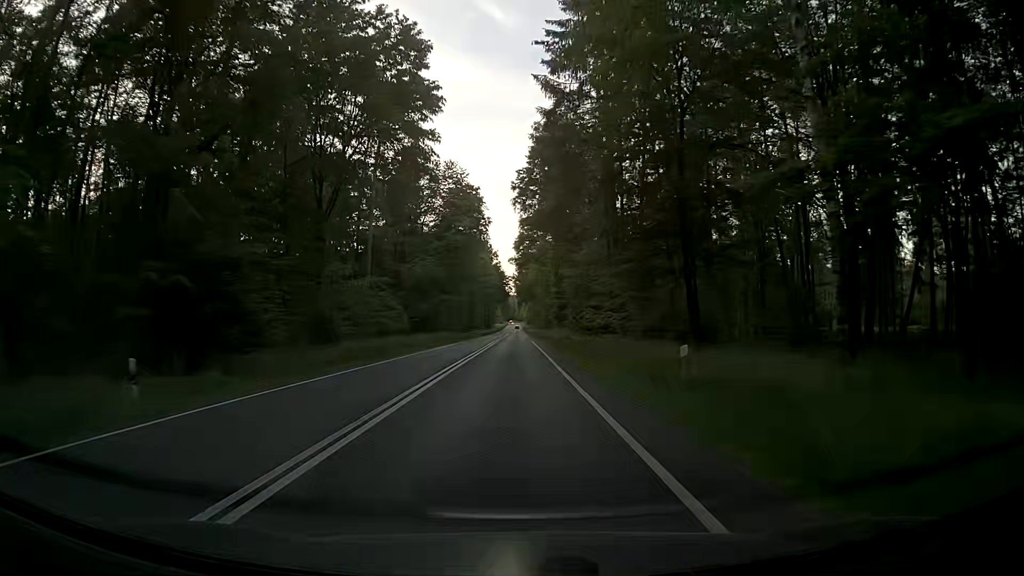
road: primary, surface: asphalt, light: Day
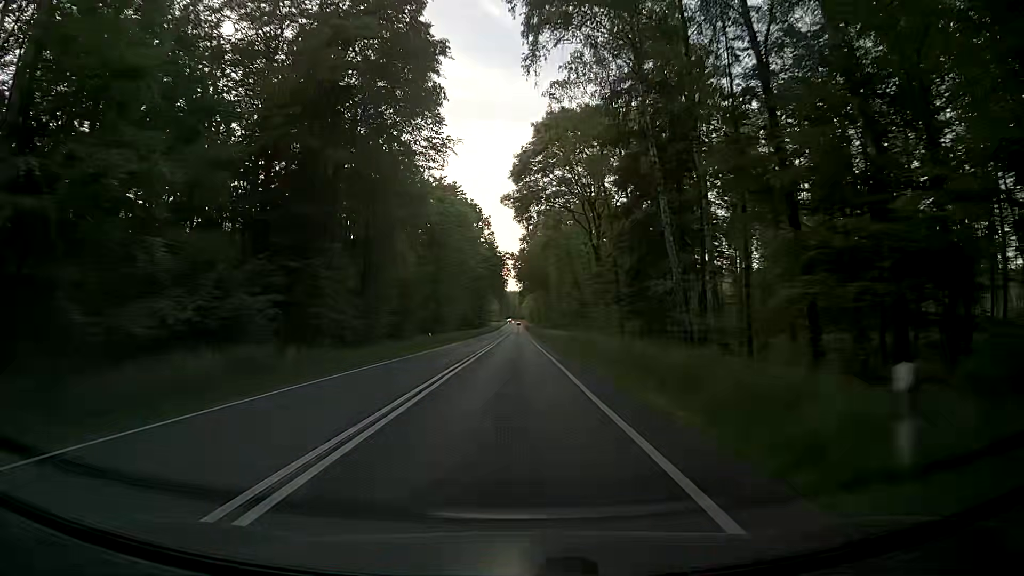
(-0.5, +56.5) m; 0°
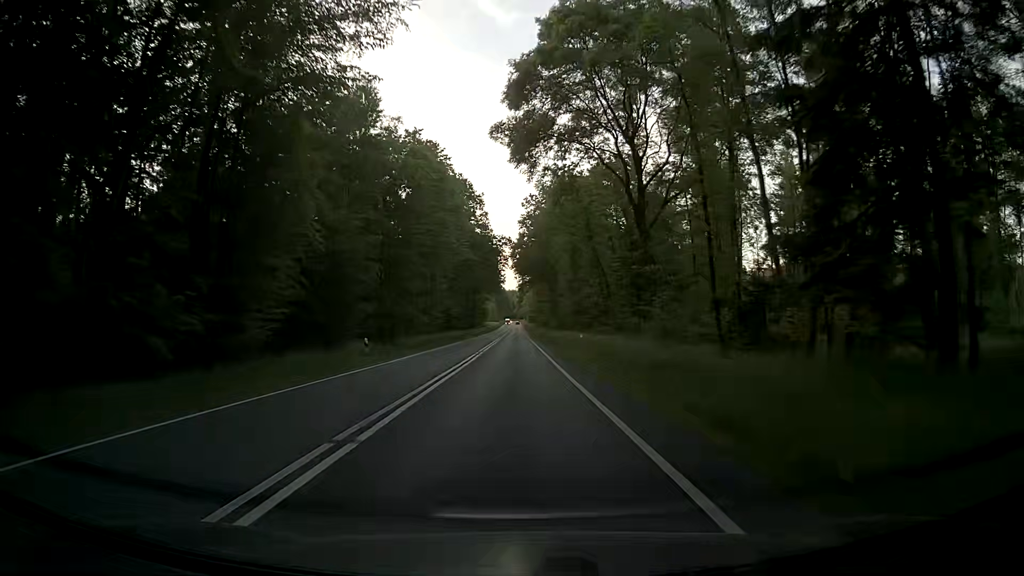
(+0.1, +22.6) m; +1°
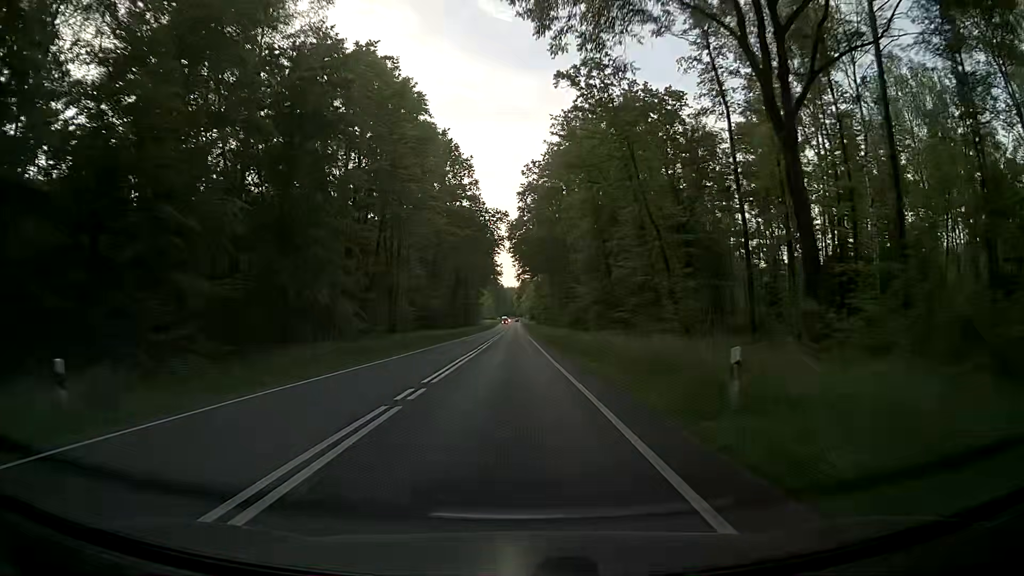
(-0.2, +22.6) m; 0°
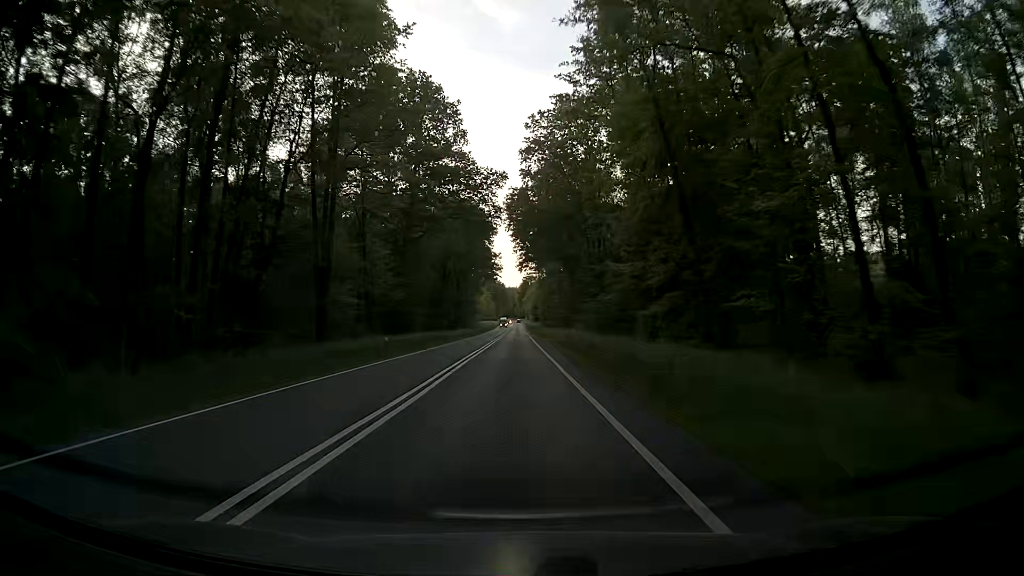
(-0.1, +22.6) m; 0°
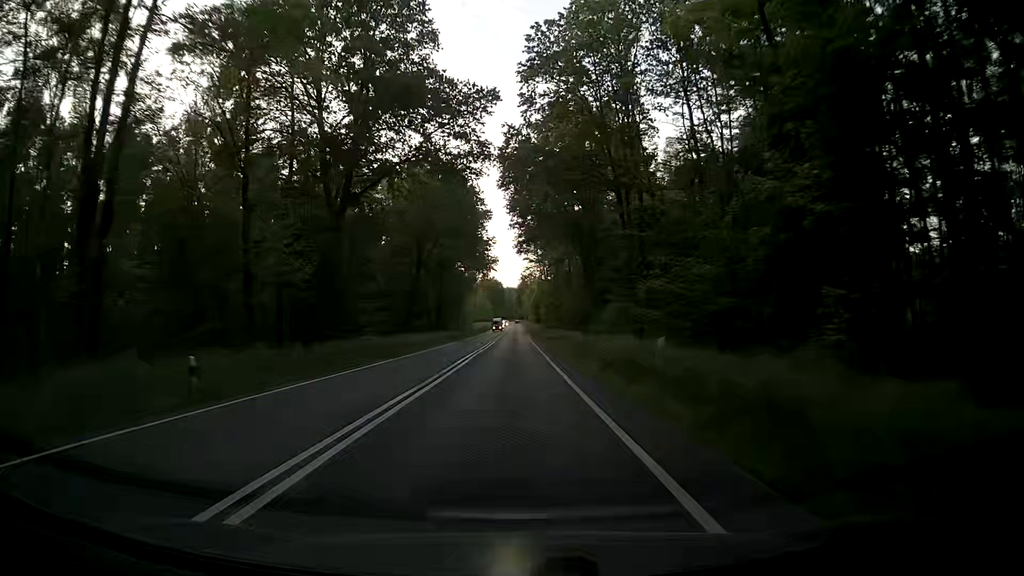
(+0.1, +22.6) m; 0°
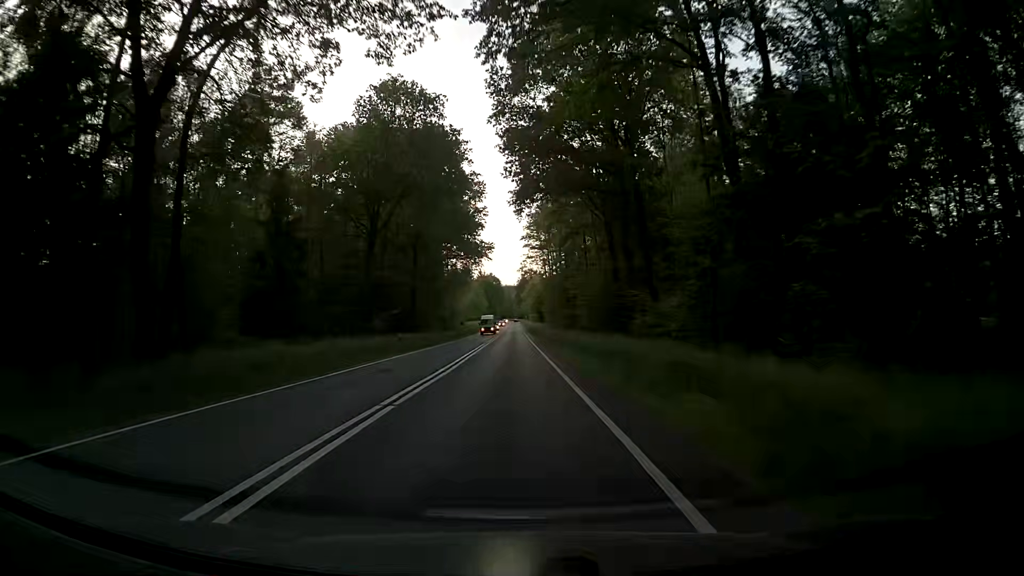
(+0.2, +22.6) m; +1°
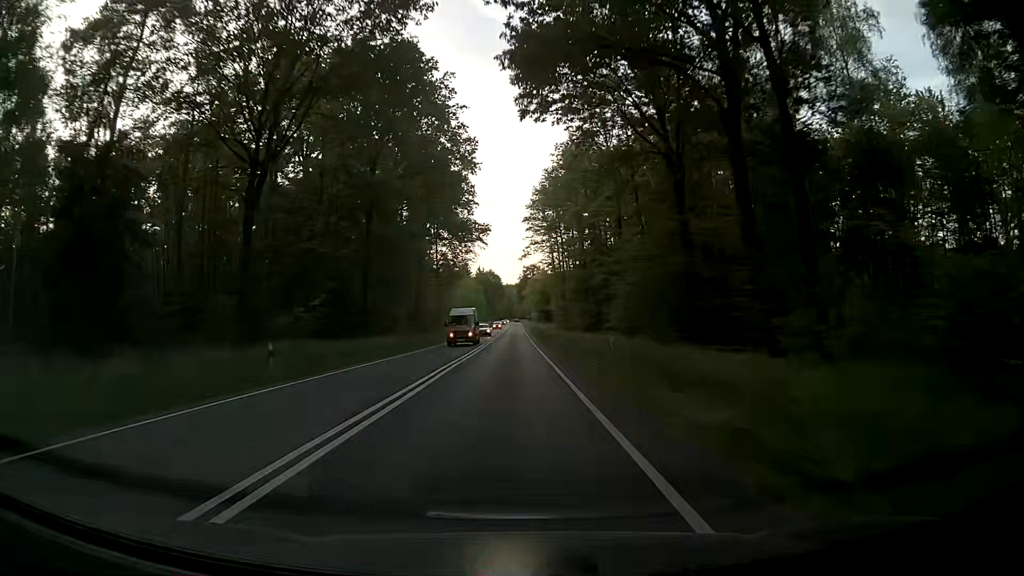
(-0.2, +22.6) m; -1°
(0, +10) (0, +20) (0, +30) (0, +40) (0, +50) (0, +60) (+1, +70) (+1, +80) (+1, +90) (+1, +100) m
